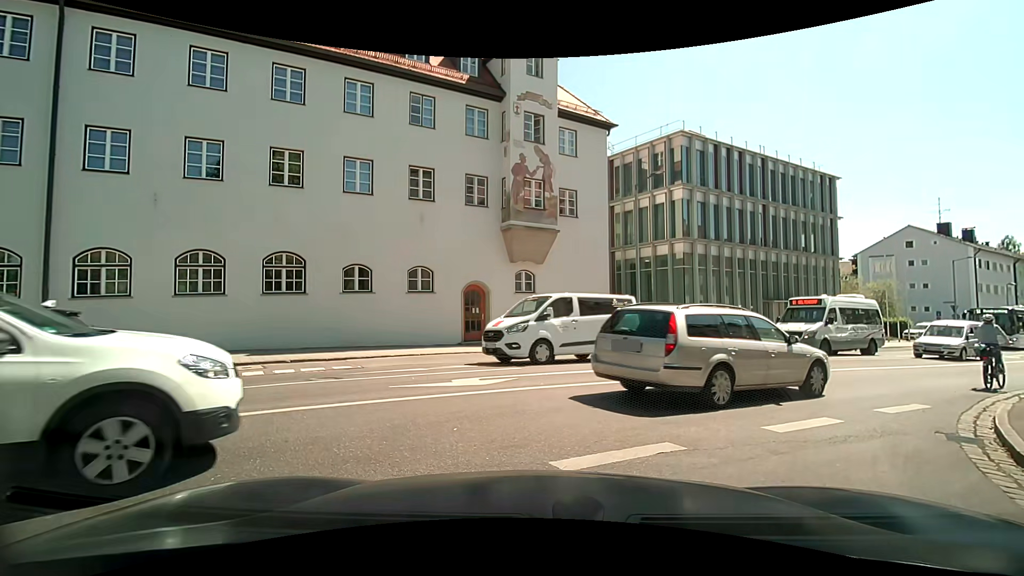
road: residential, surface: asphalt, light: Day
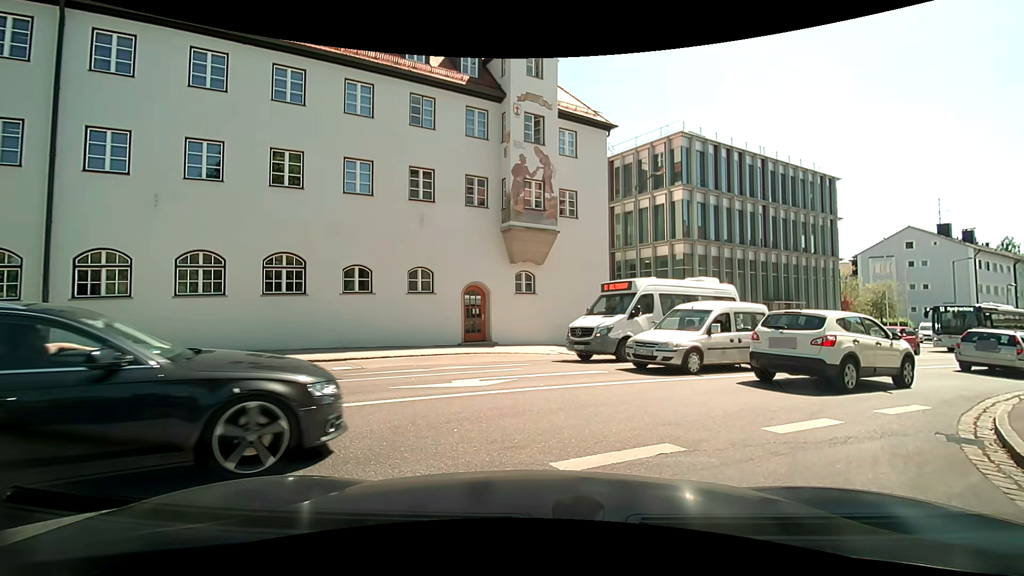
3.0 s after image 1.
(0.0, +0.1) m; 0°
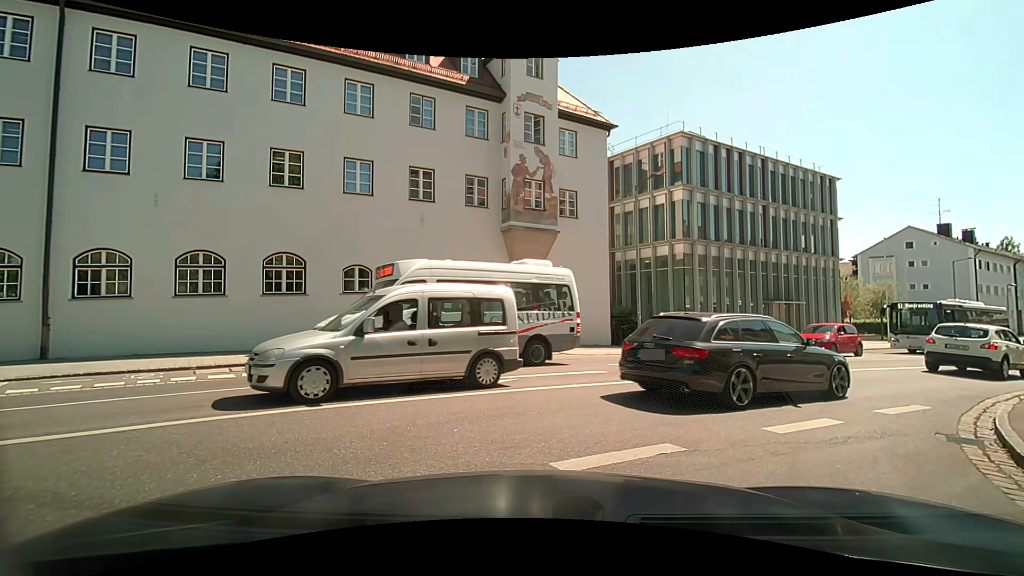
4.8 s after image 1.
(0.0, 0.0) m; 0°
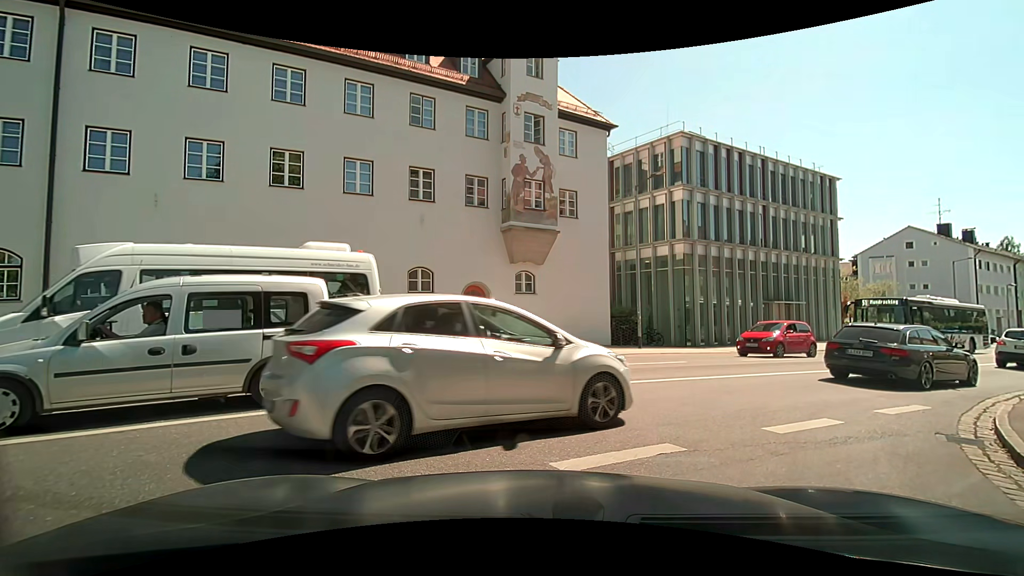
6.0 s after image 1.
(0.0, 0.0) m; 0°
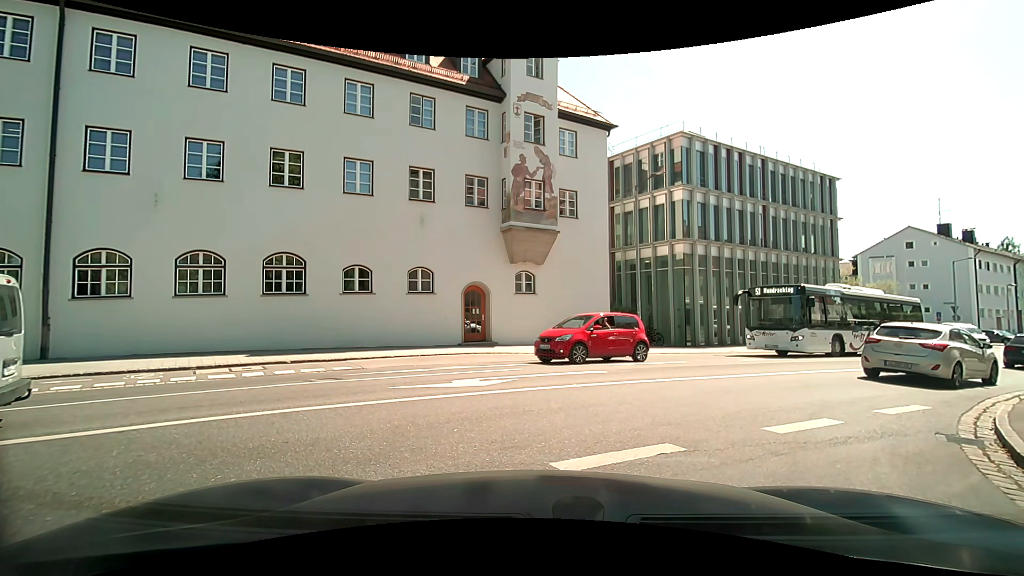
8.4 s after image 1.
(0.0, 0.0) m; 0°
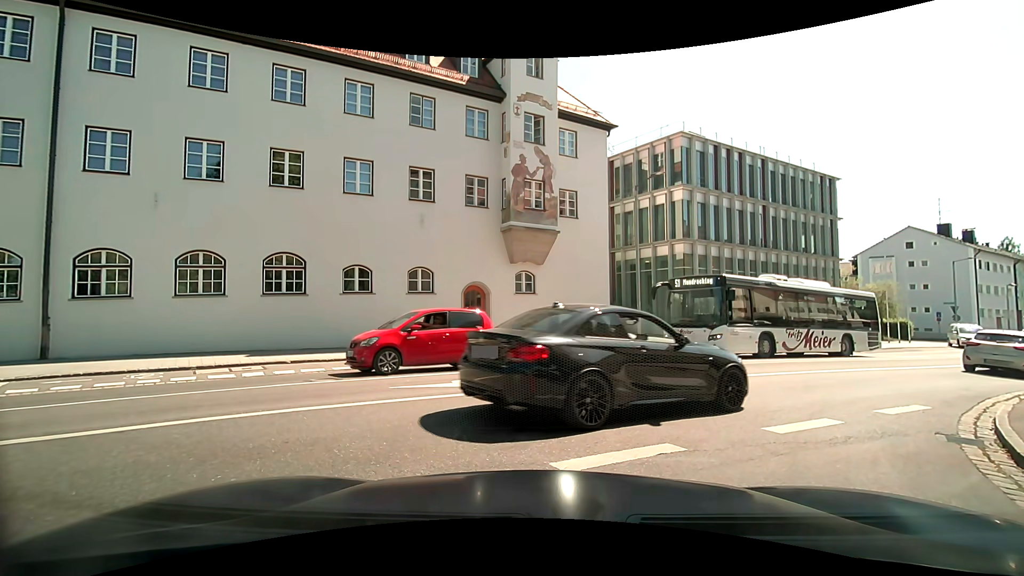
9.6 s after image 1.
(0.0, 0.0) m; 0°
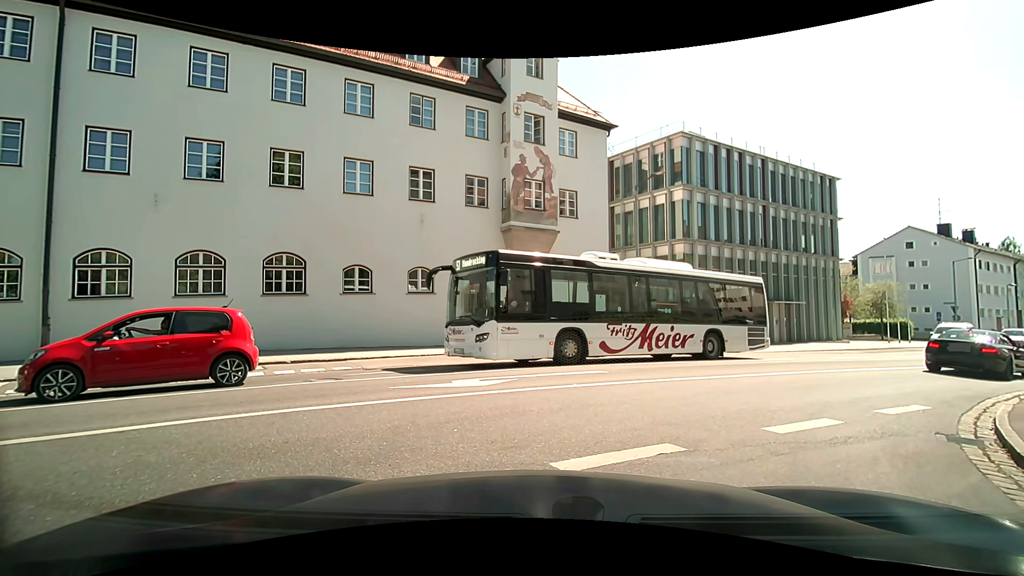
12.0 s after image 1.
(0.0, 0.0) m; 0°
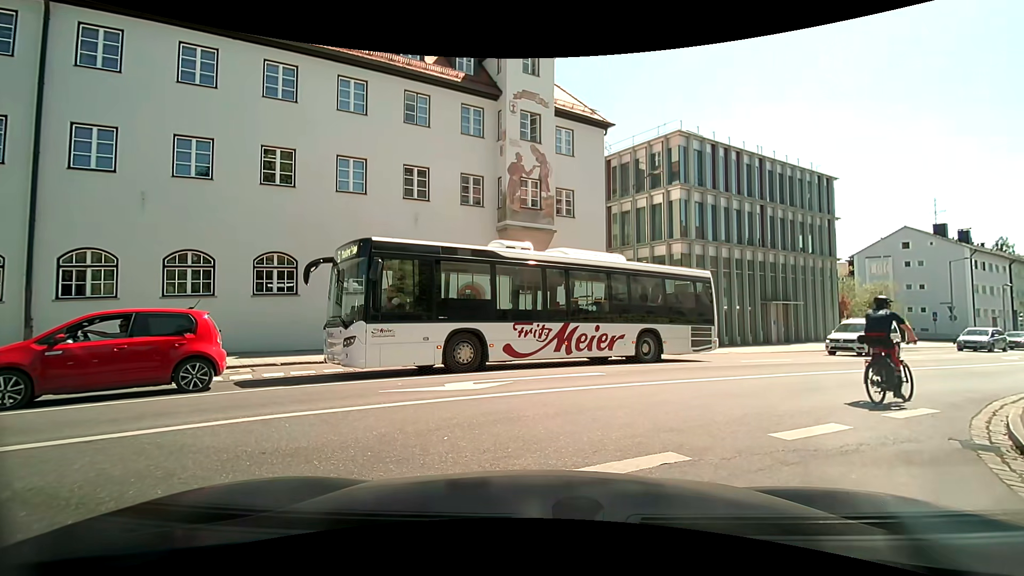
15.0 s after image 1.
(0.0, +0.3) m; 0°
